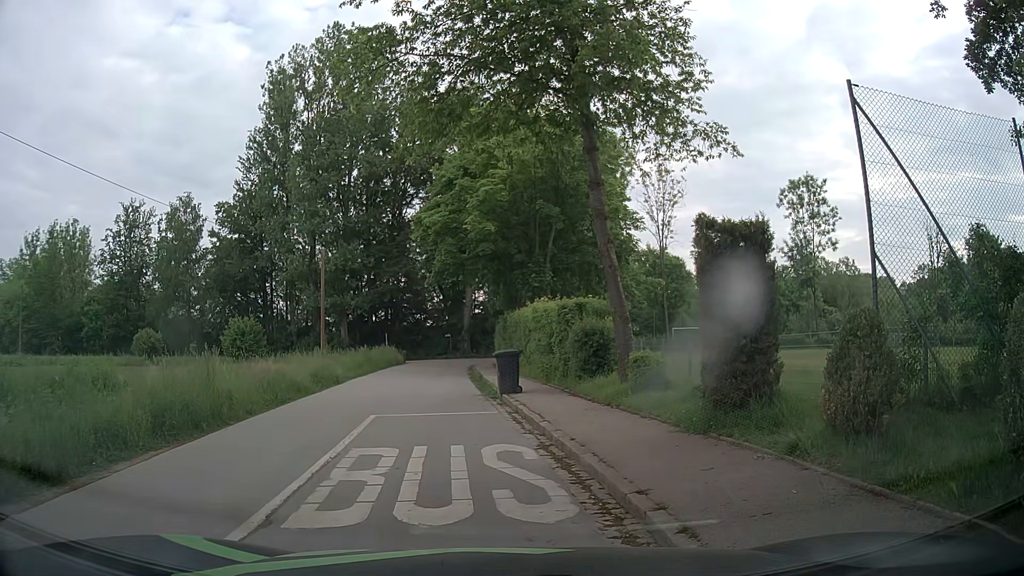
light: Day
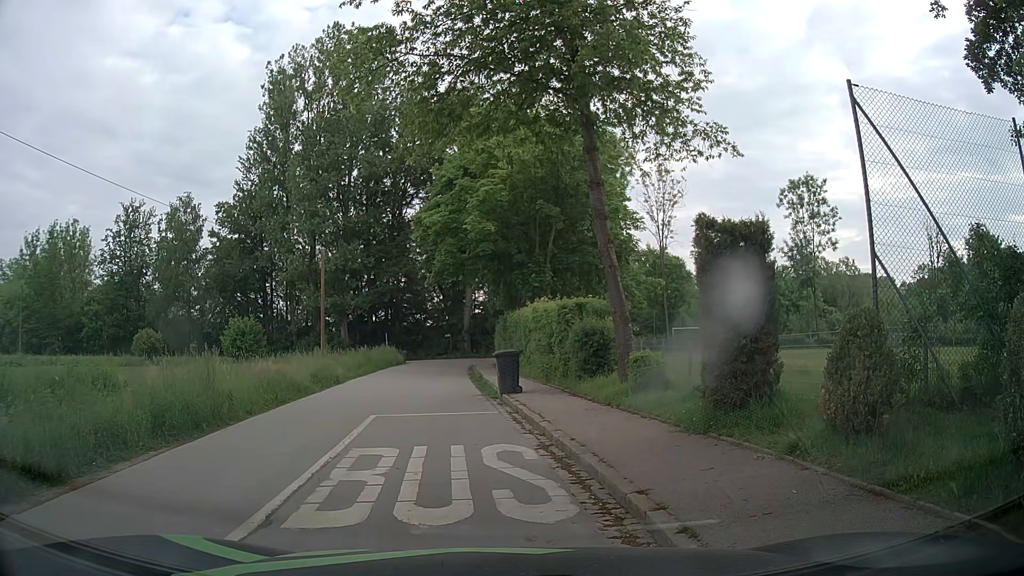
(0.0, 0.0) m; 0°
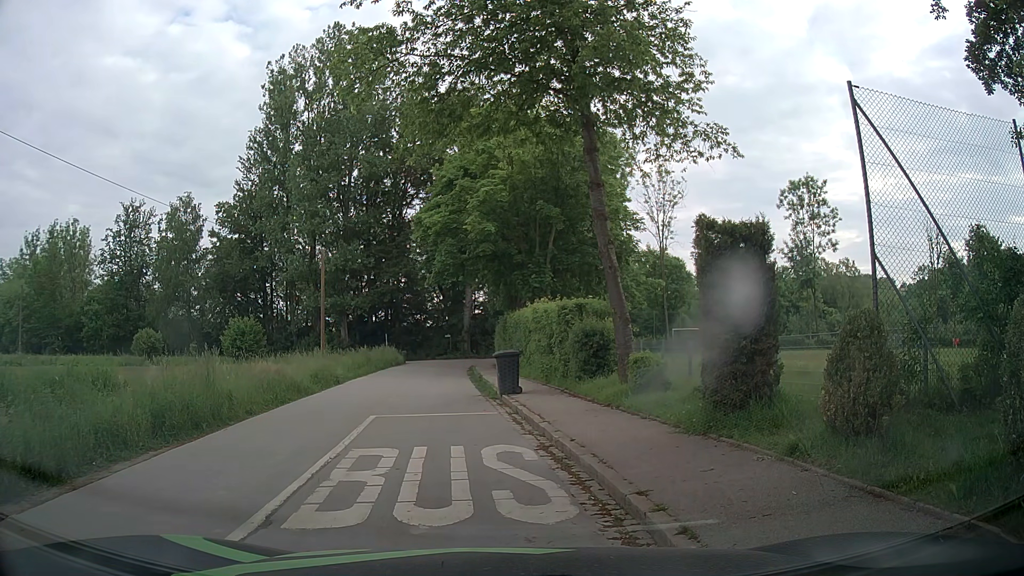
(0.0, 0.0) m; 0°
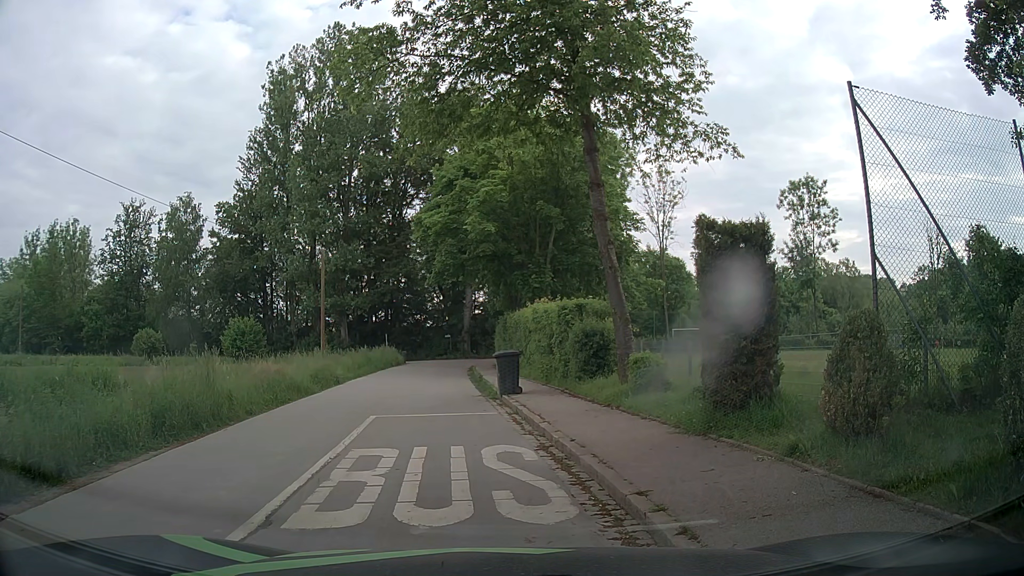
(0.0, 0.0) m; 0°
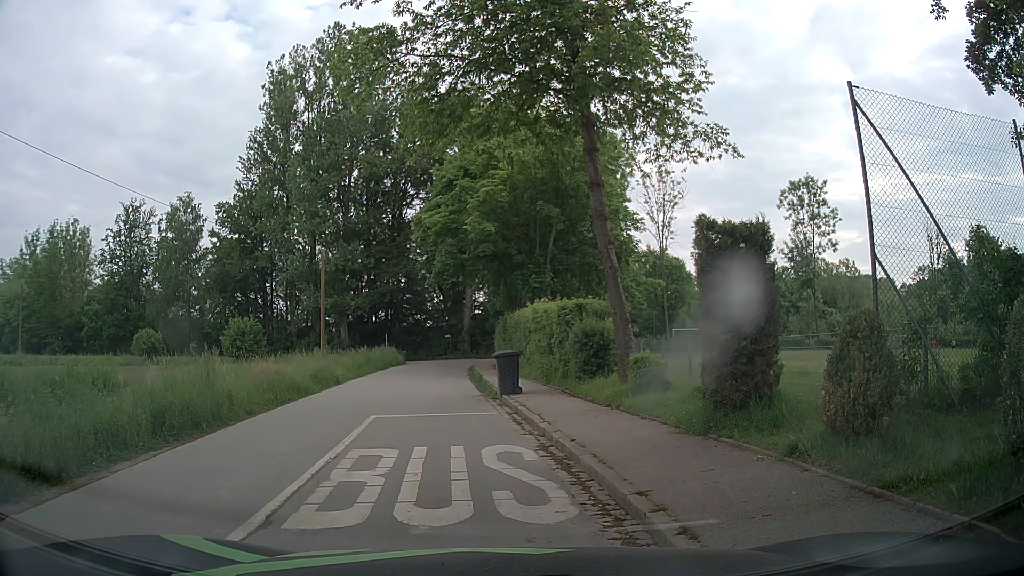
(0.0, 0.0) m; 0°
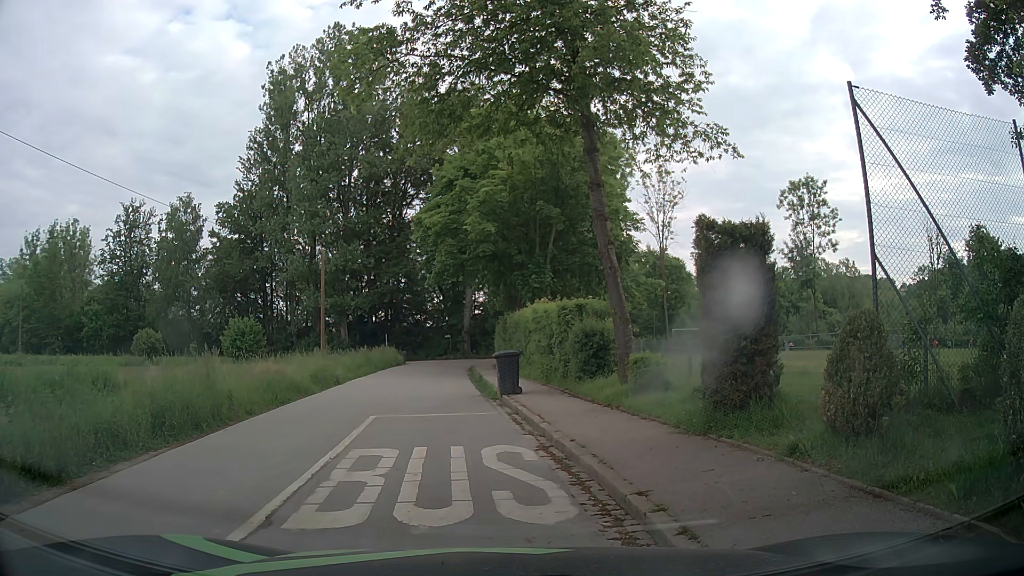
(0.0, 0.0) m; 0°
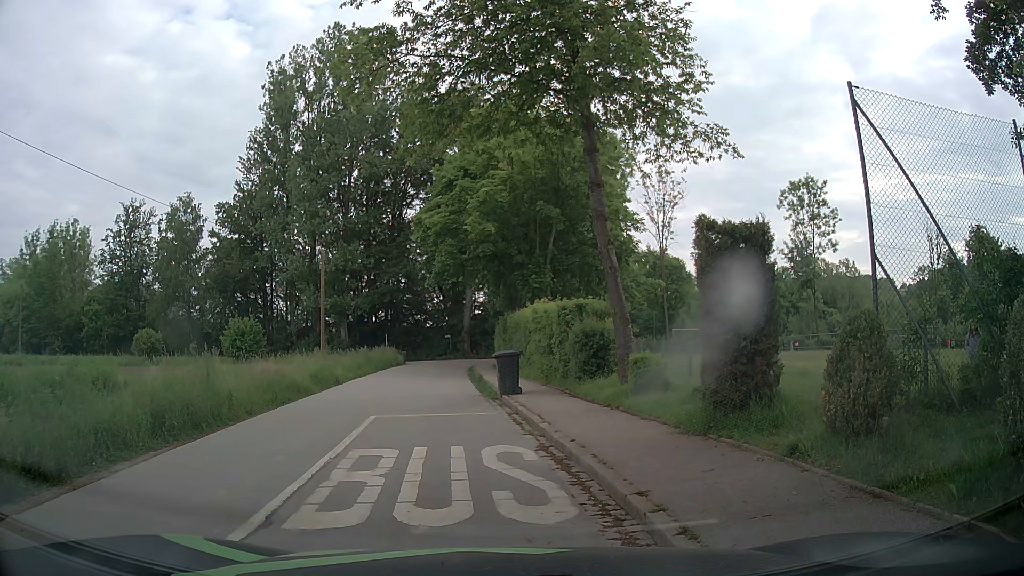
(0.0, 0.0) m; 0°
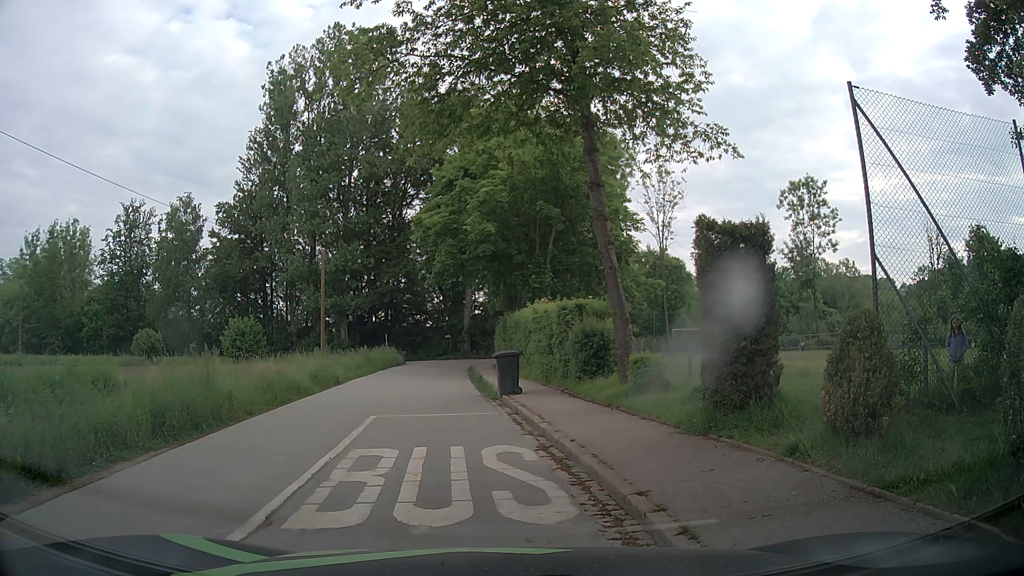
(0.0, 0.0) m; 0°
